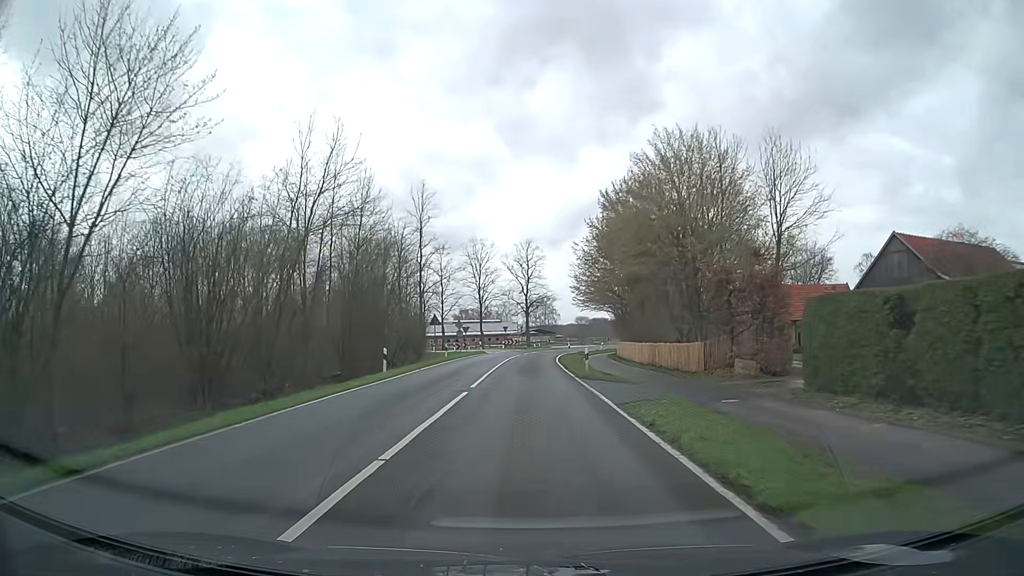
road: secondary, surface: asphalt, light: Day
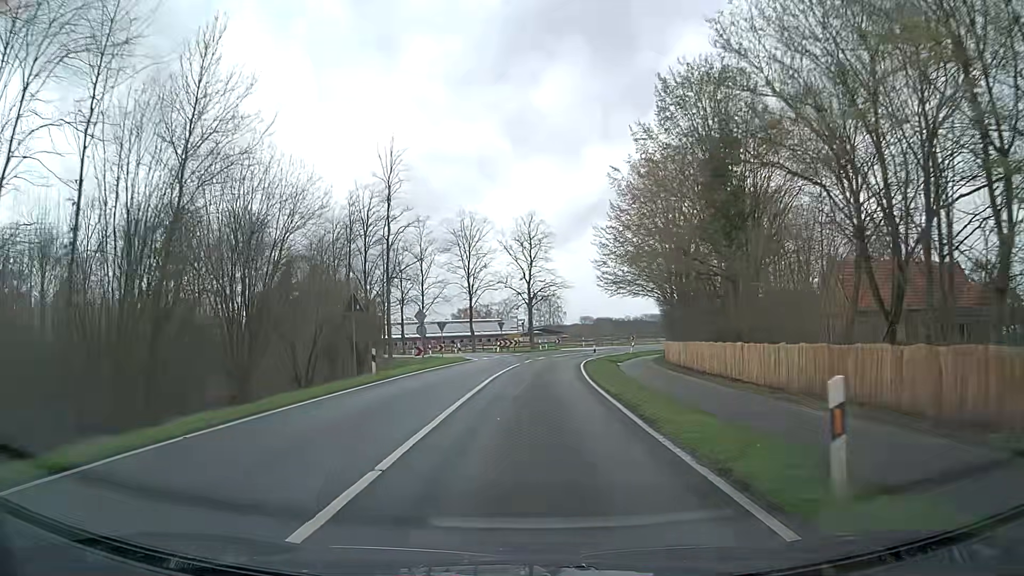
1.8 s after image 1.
(0.0, +22.1) m; 0°
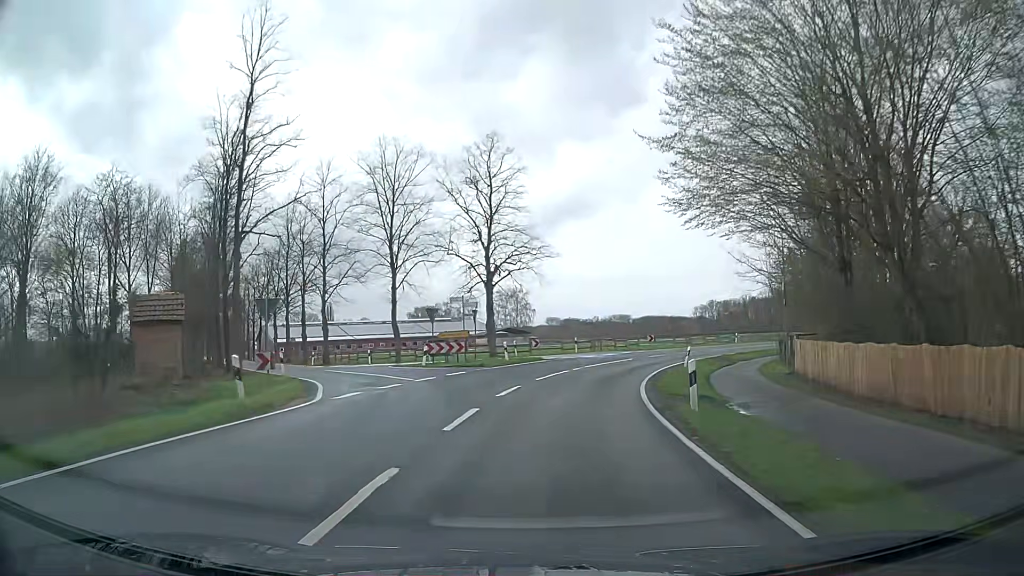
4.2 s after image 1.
(+0.3, +30.0) m; +3°
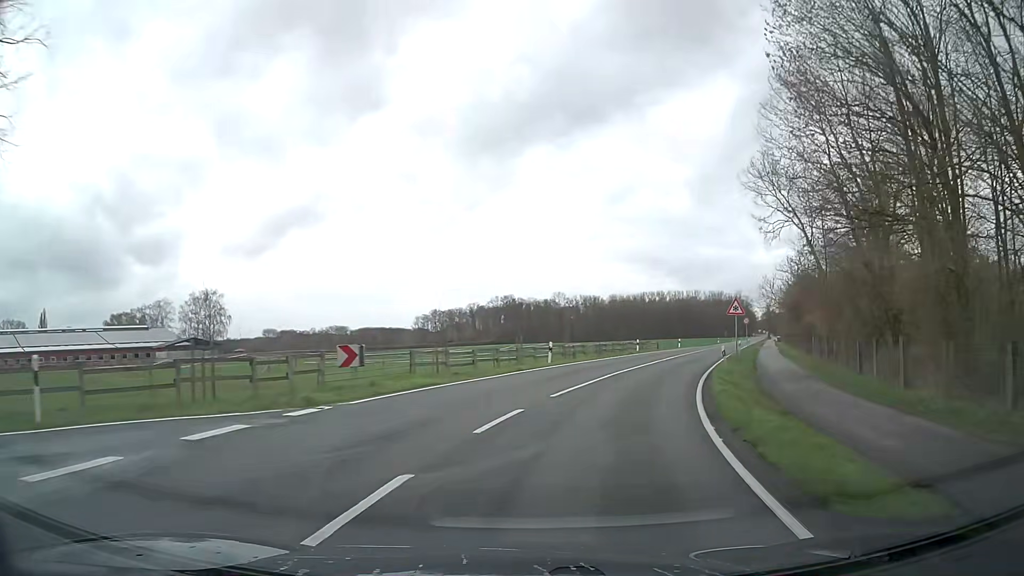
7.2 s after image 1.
(+6.4, +37.0) m; +24°
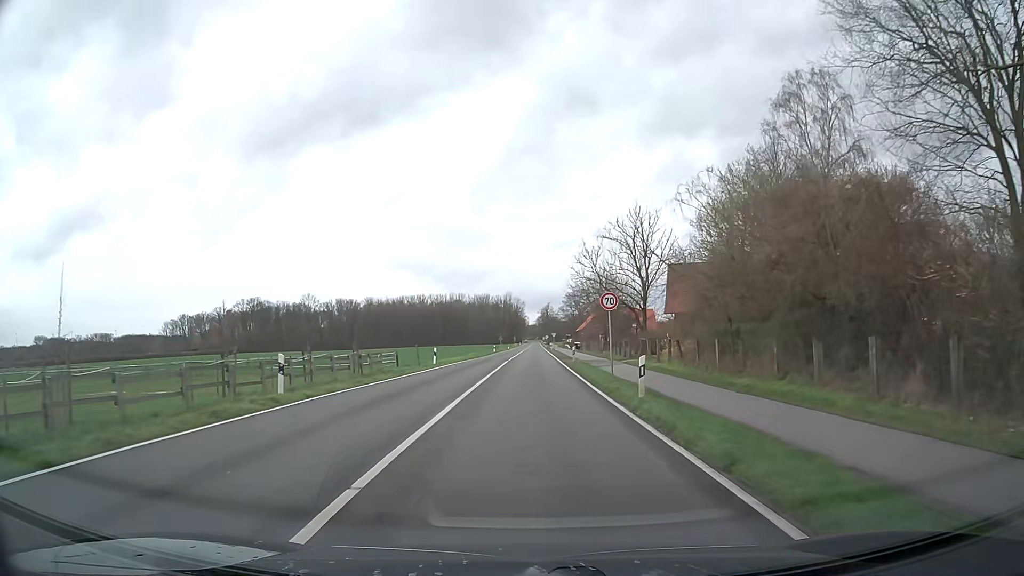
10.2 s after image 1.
(+7.9, +36.9) m; +20°
